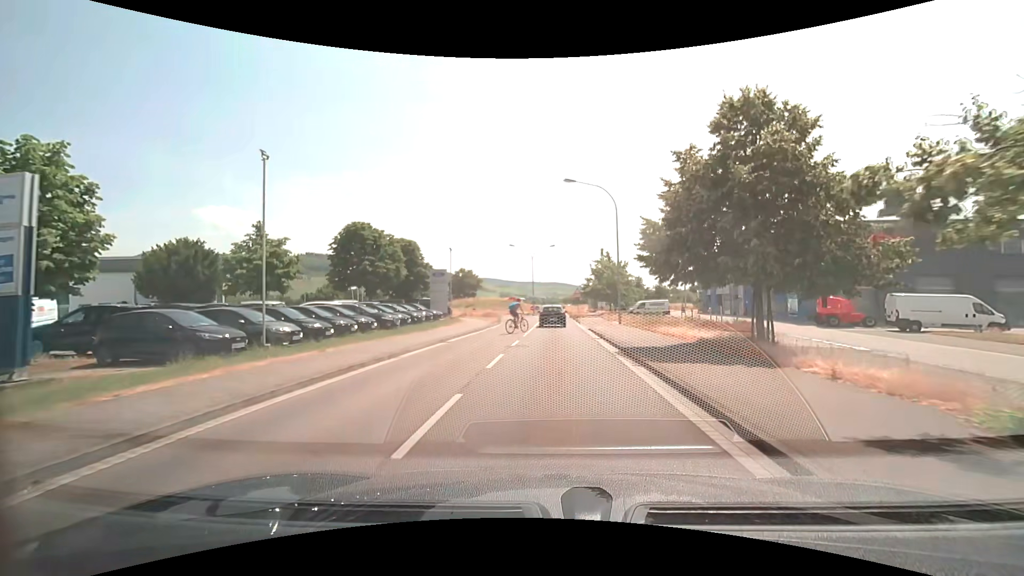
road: tertiary_link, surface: asphalt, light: Day
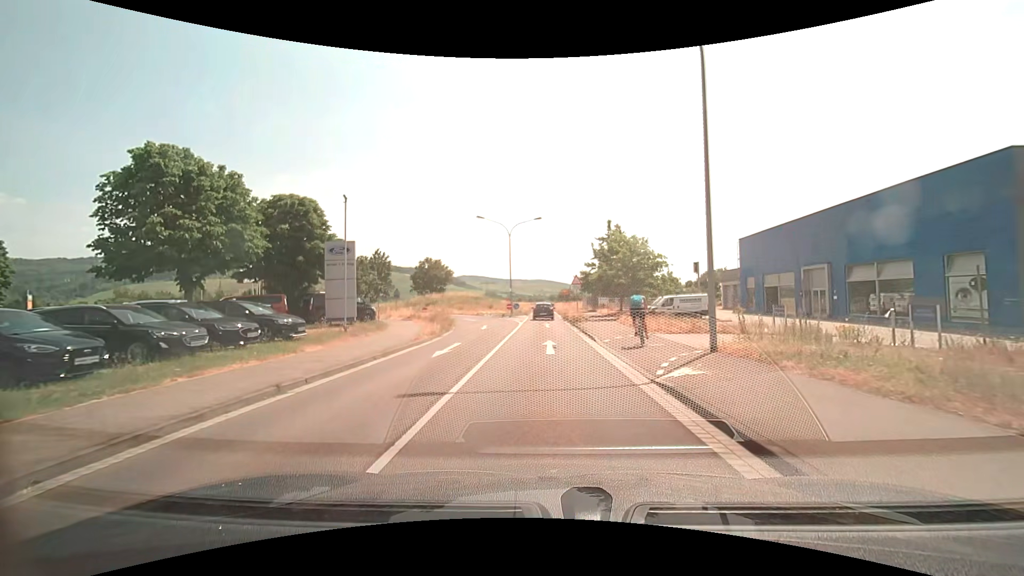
(+0.4, +20.4) m; +1°
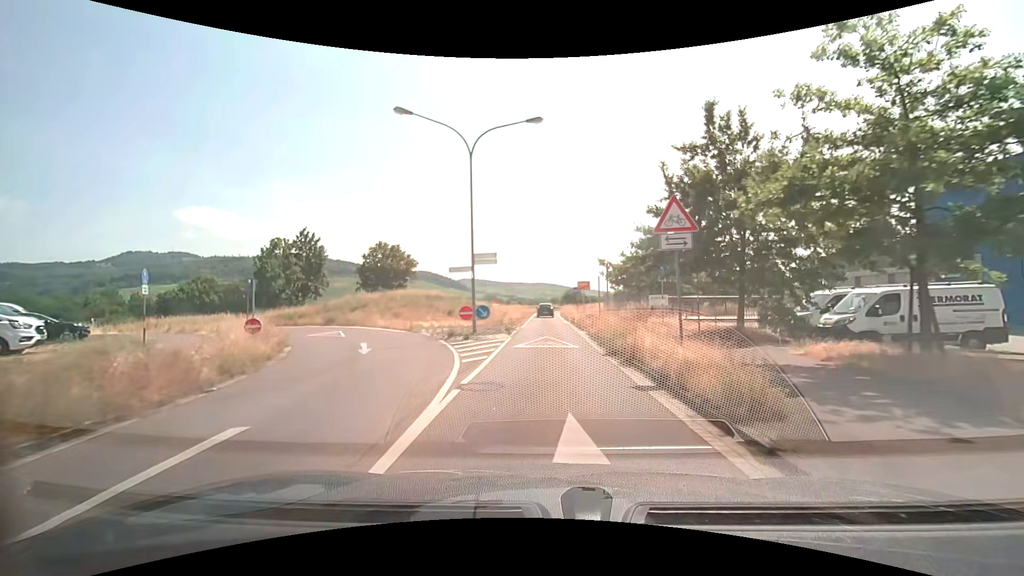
(-0.1, +27.6) m; 0°
(0, +10) (0, +20) (0, +30) (0, +40) (0, +50) (0, +60) (0, +70) (+2, +80) (+5, +89) (+10, +98) m
